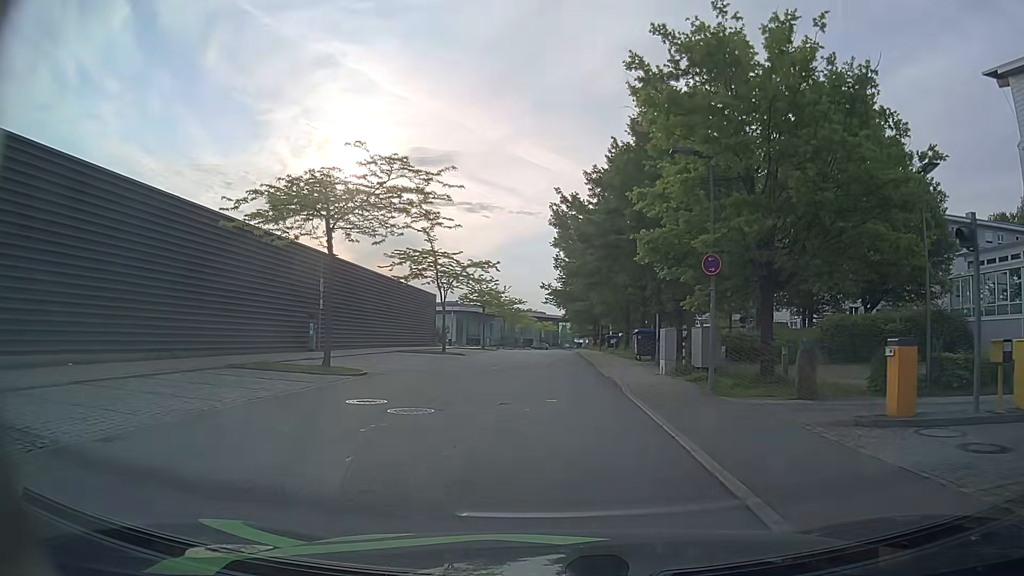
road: residential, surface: asphalt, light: Day
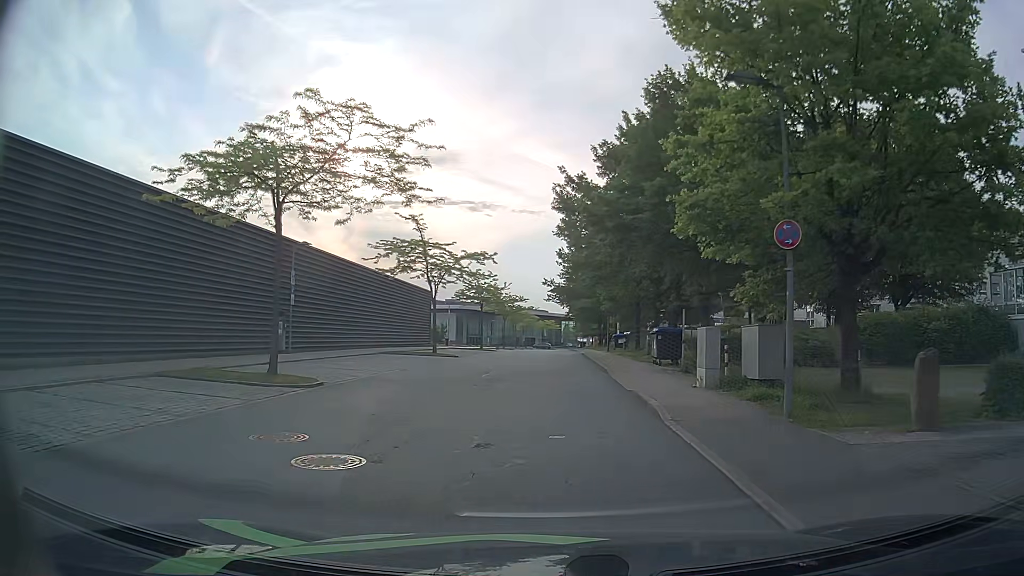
(0.0, +4.5) m; -1°
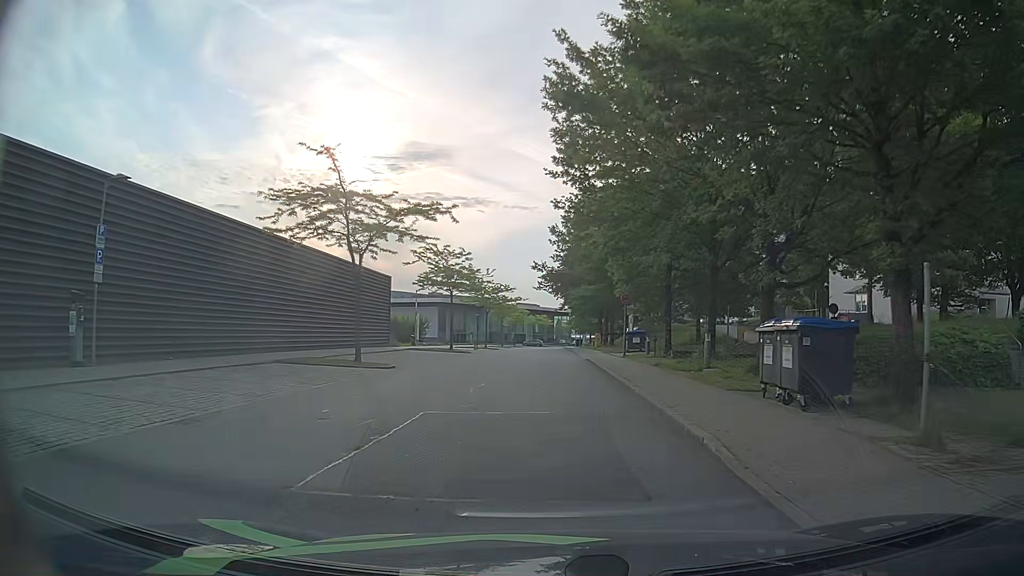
(+0.1, +14.5) m; 0°
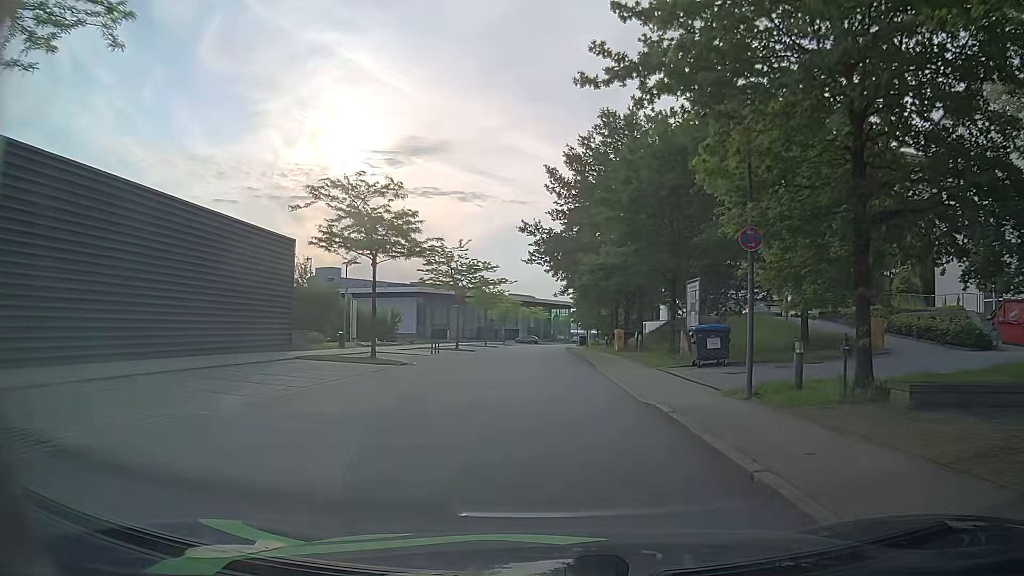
(+0.3, +20.4) m; +1°
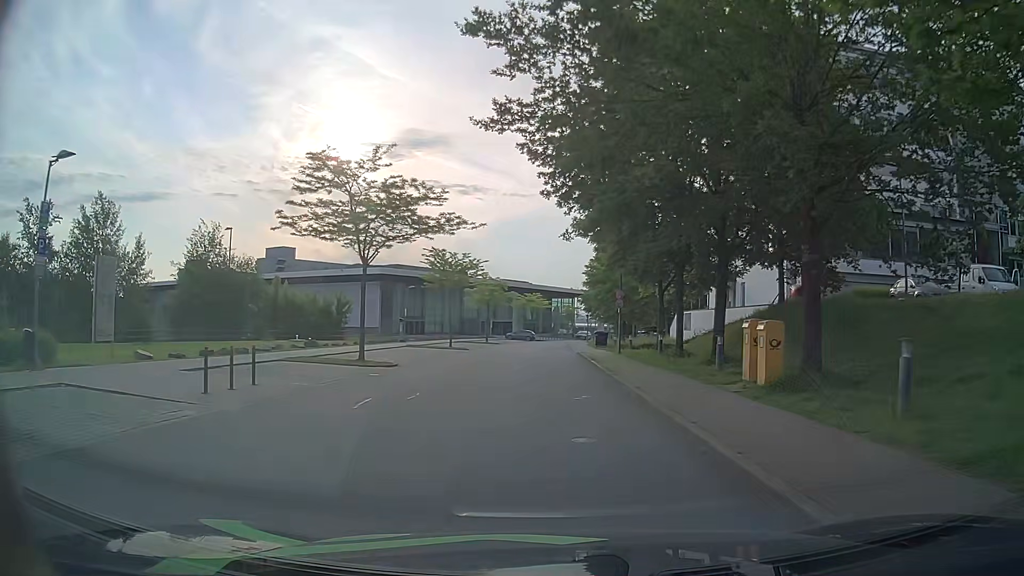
(-0.2, +26.8) m; -1°
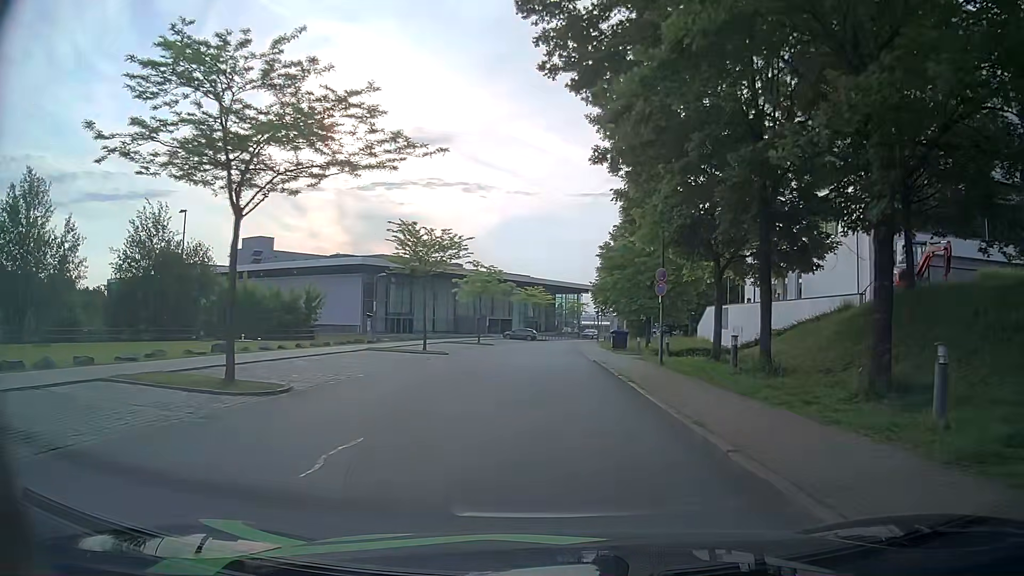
(0.0, +11.2) m; 0°
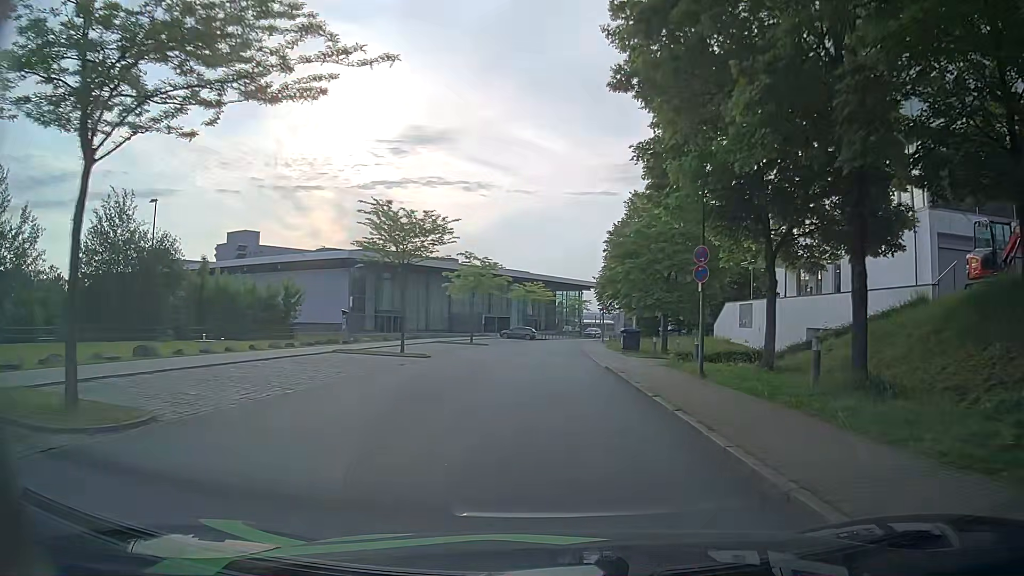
(0.0, +5.7) m; 0°
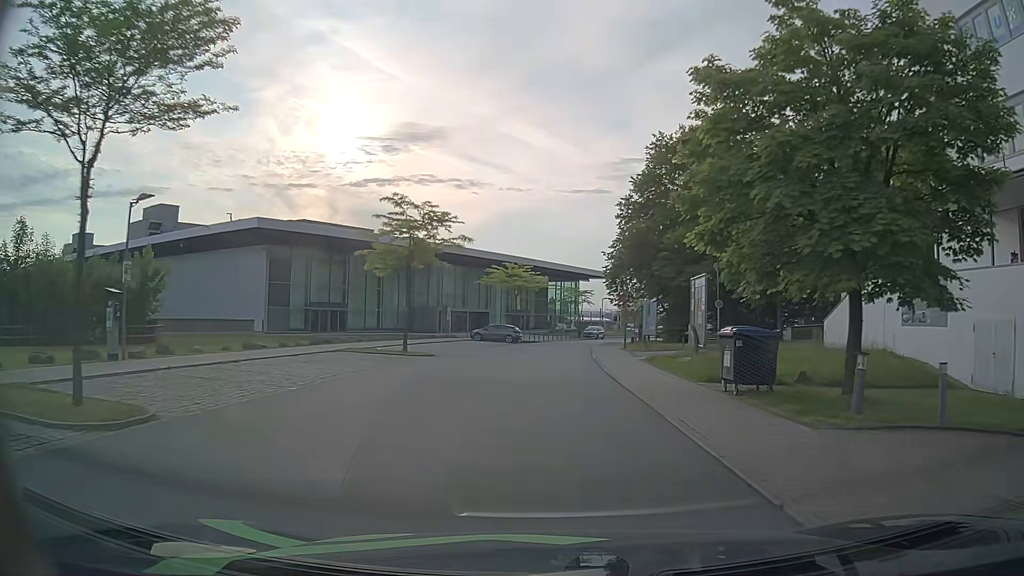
(+0.2, +22.3) m; +1°
